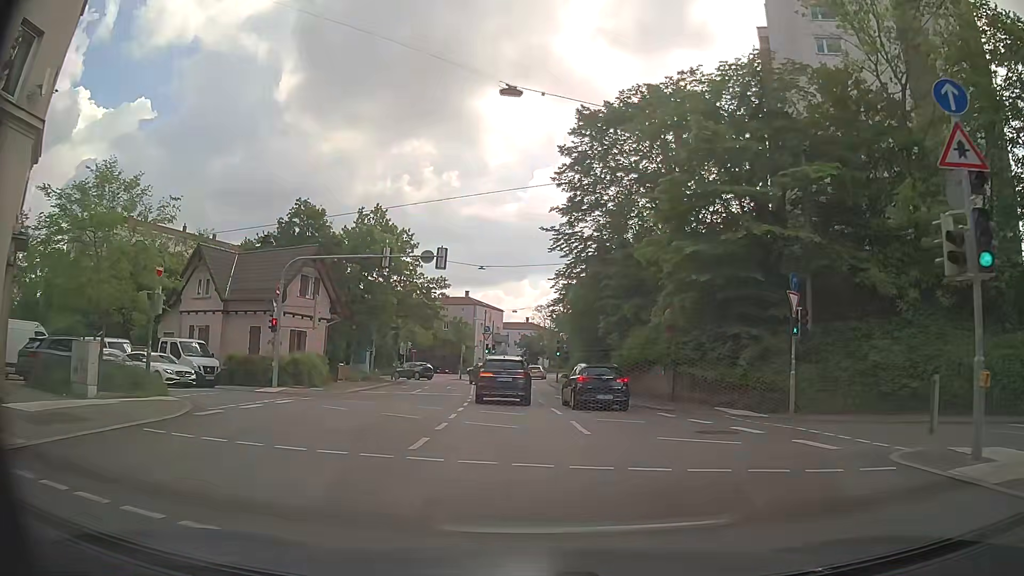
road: secondary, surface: asphalt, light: Day
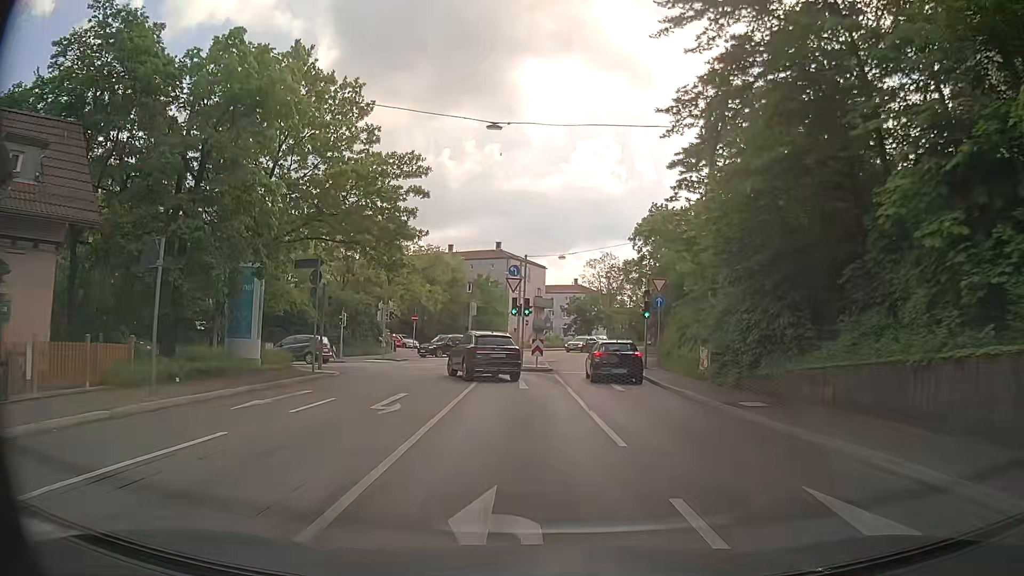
(-0.6, +27.8) m; -3°
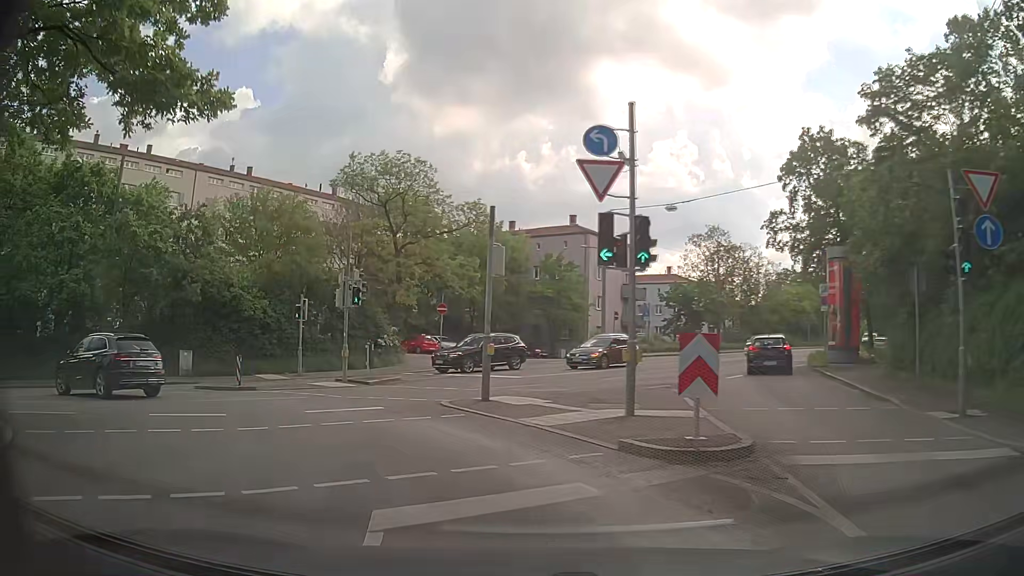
(-0.5, +21.2) m; -5°
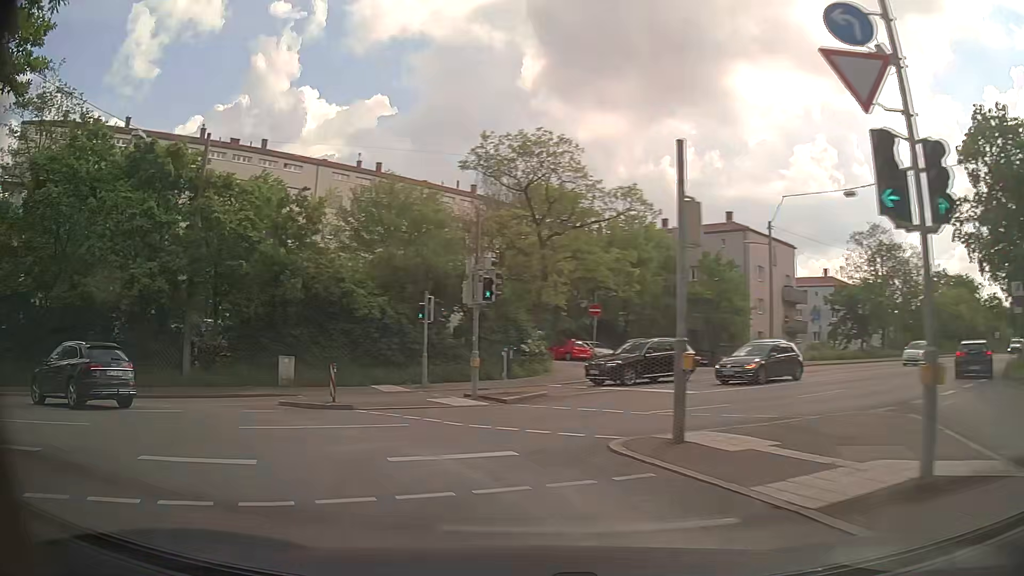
(-0.5, +4.8) m; -13°
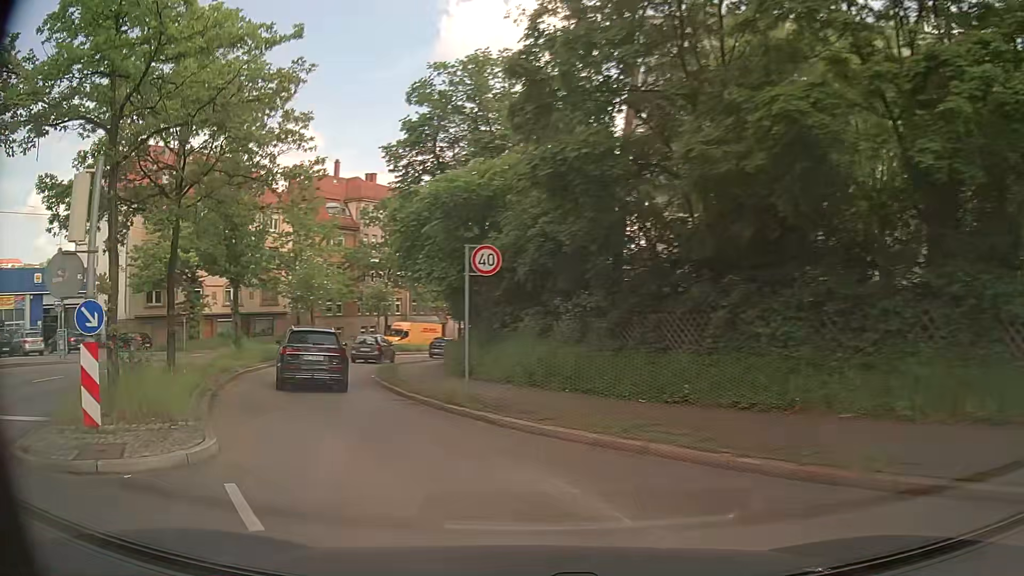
(-10.0, +15.4) m; -64°
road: secondary_link
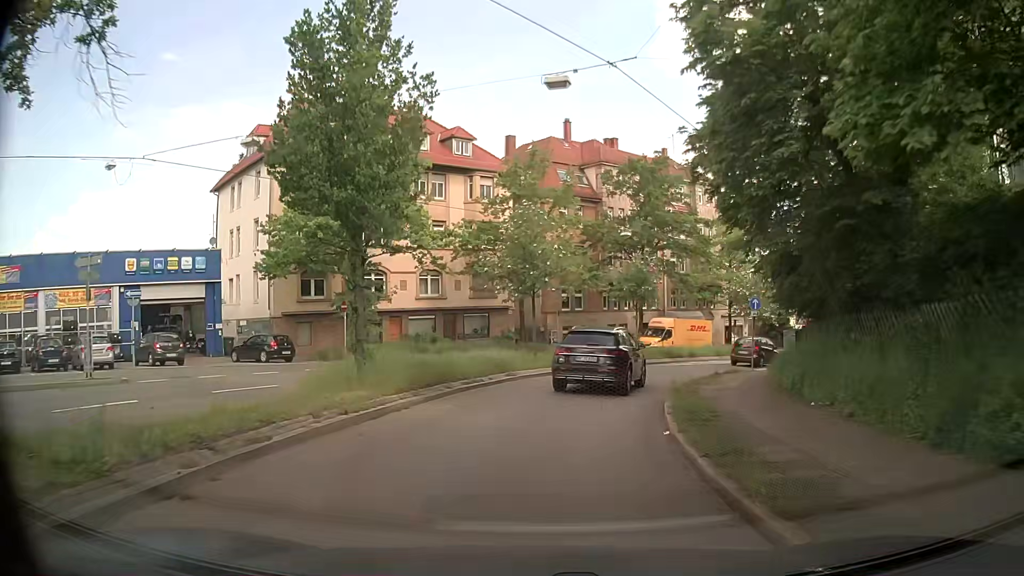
(-3.7, +14.8) m; -20°
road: secondary
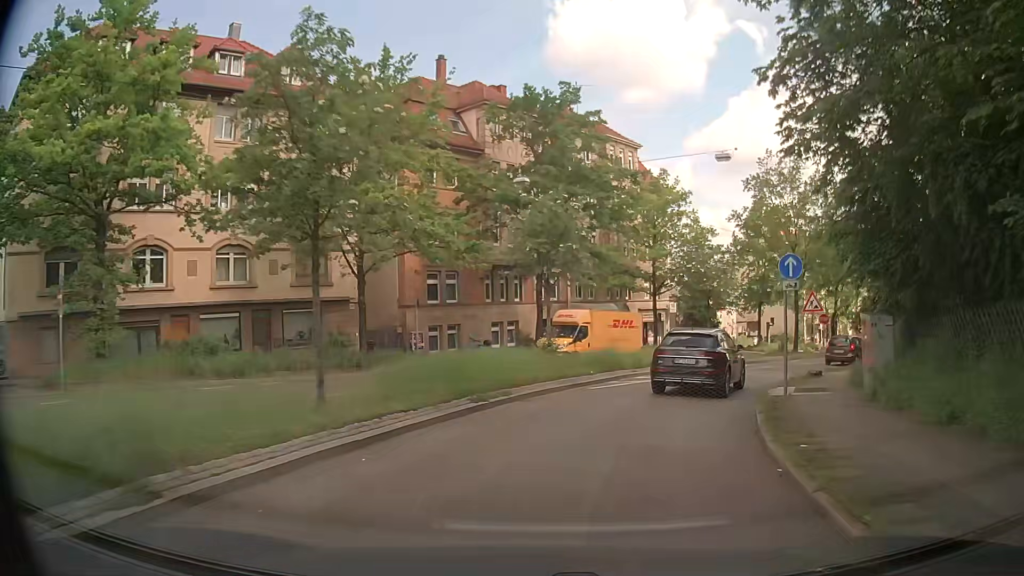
(+0.9, +15.0) m; +9°
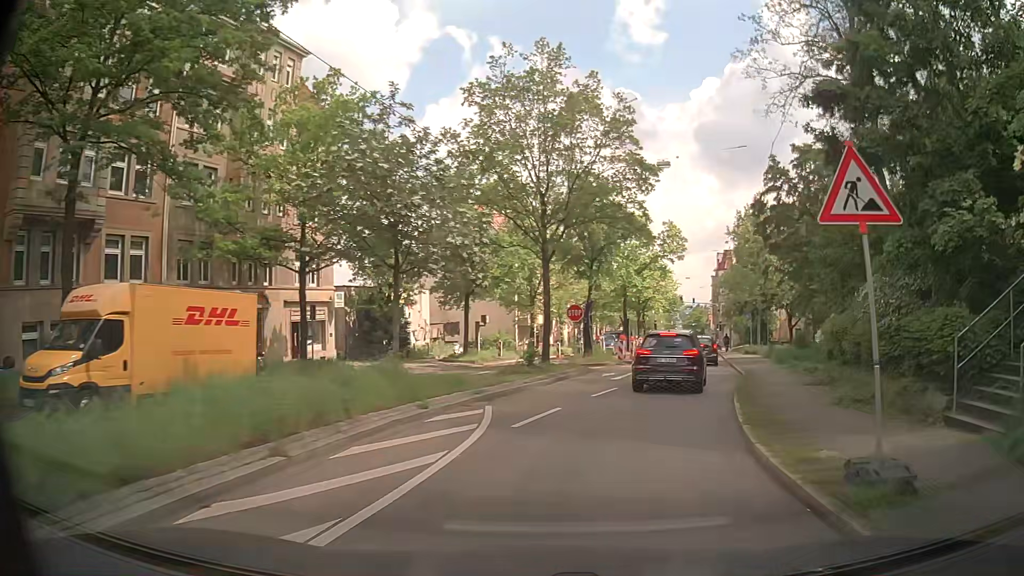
(+4.1, +18.5) m; +27°
